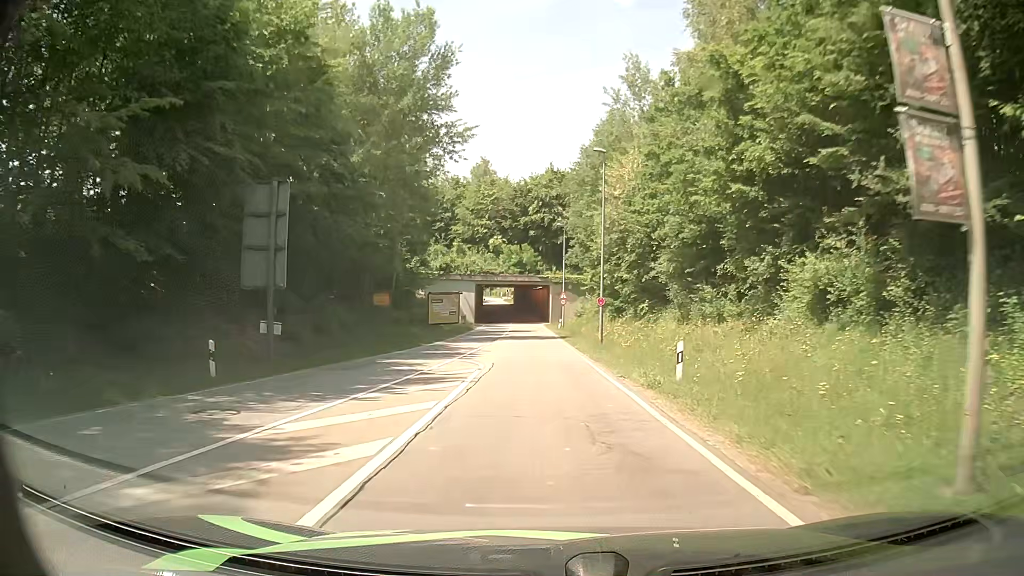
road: secondary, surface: asphalt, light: Day
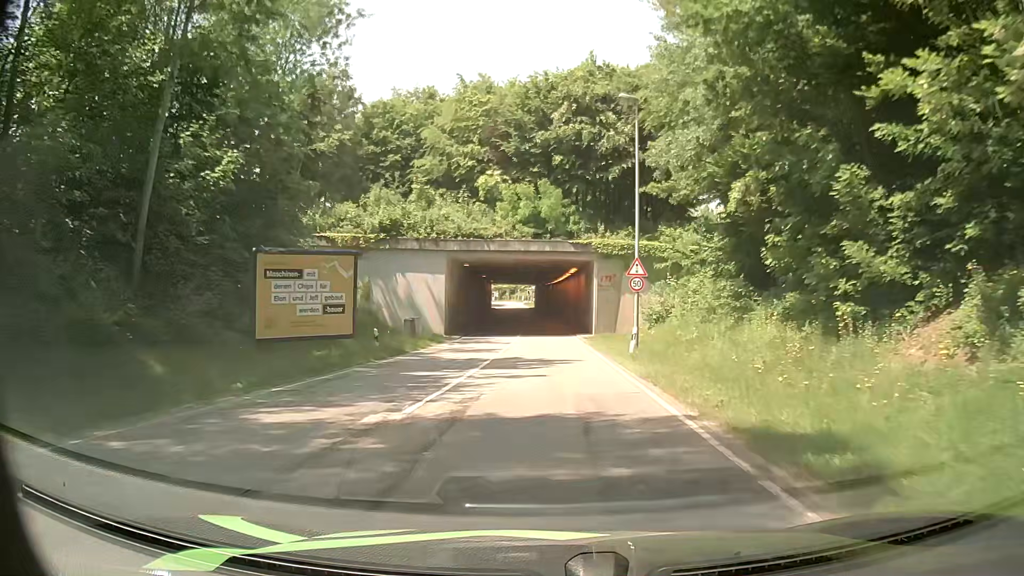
(-0.3, +39.9) m; -1°
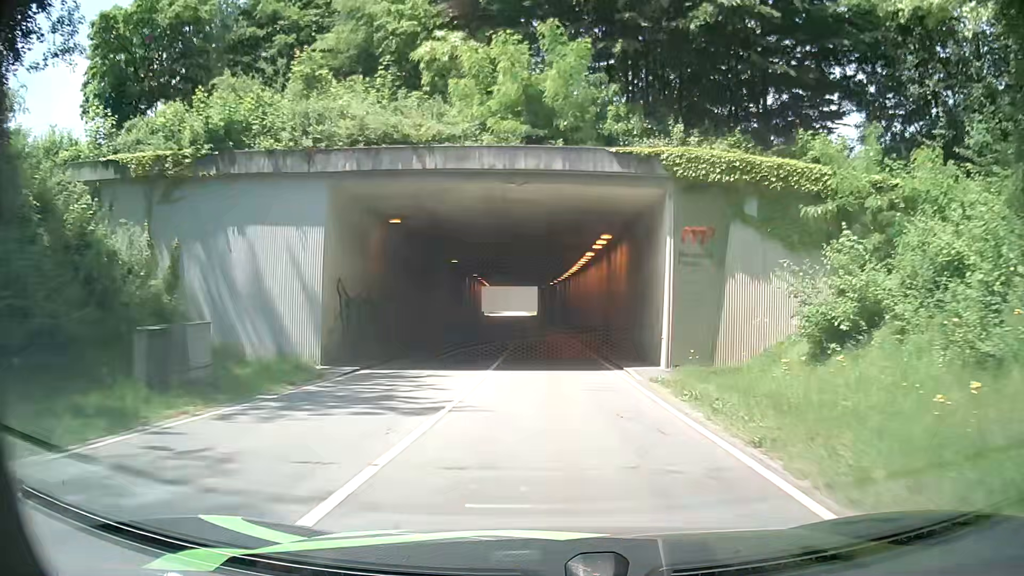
(-0.4, +23.5) m; 0°
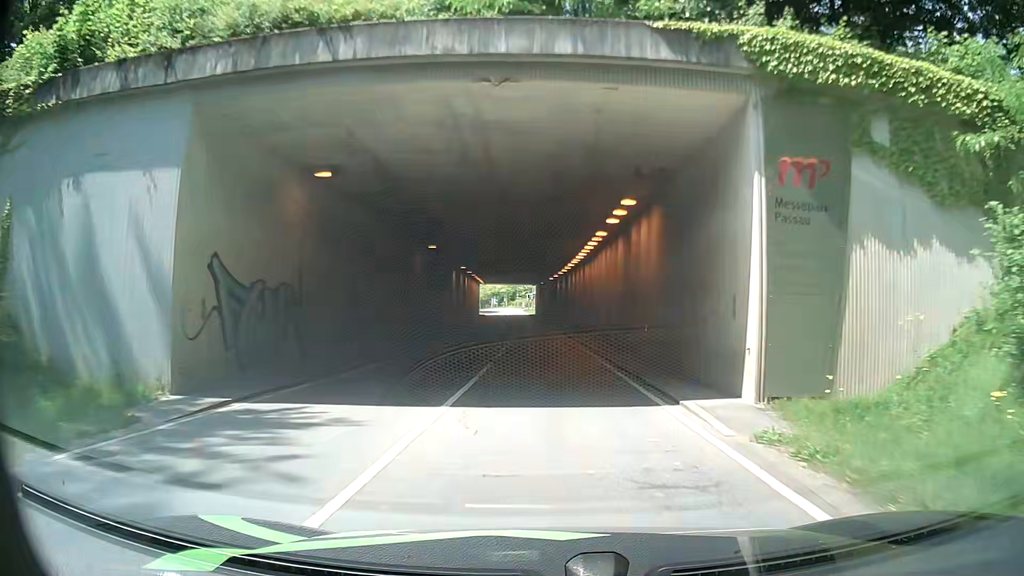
(-0.1, +7.8) m; 0°
